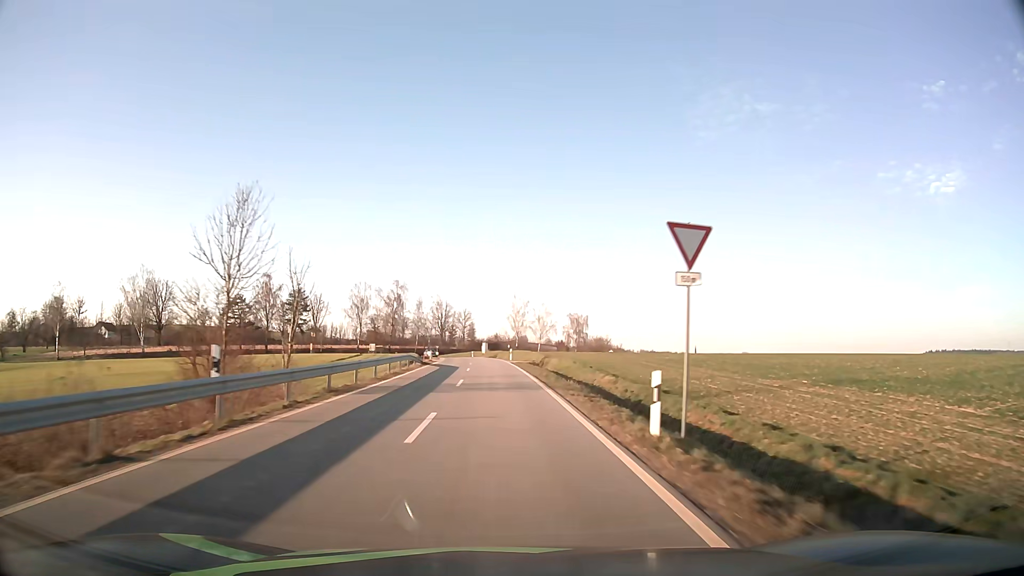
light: Day
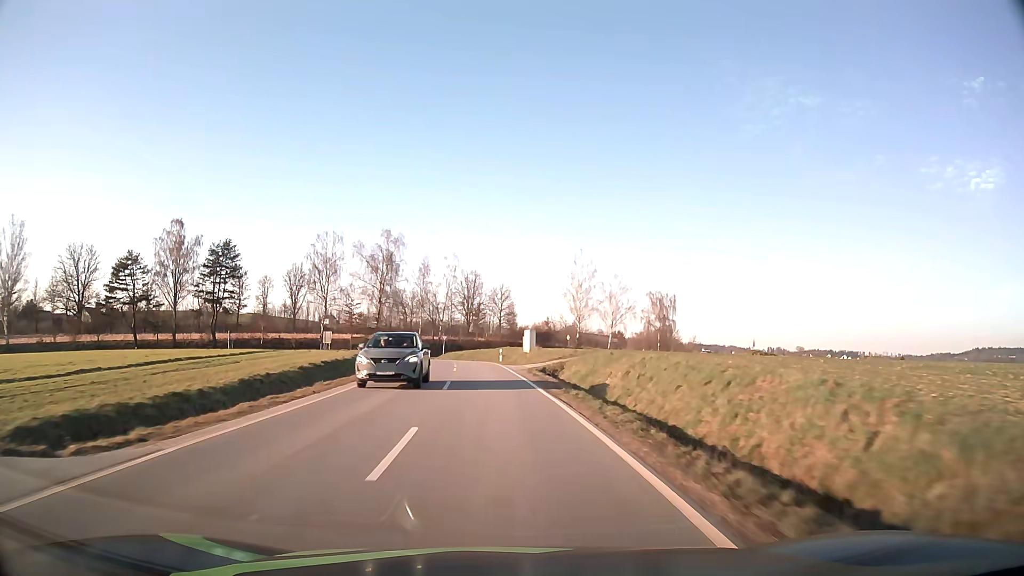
(-1.7, +63.1) m; -4°
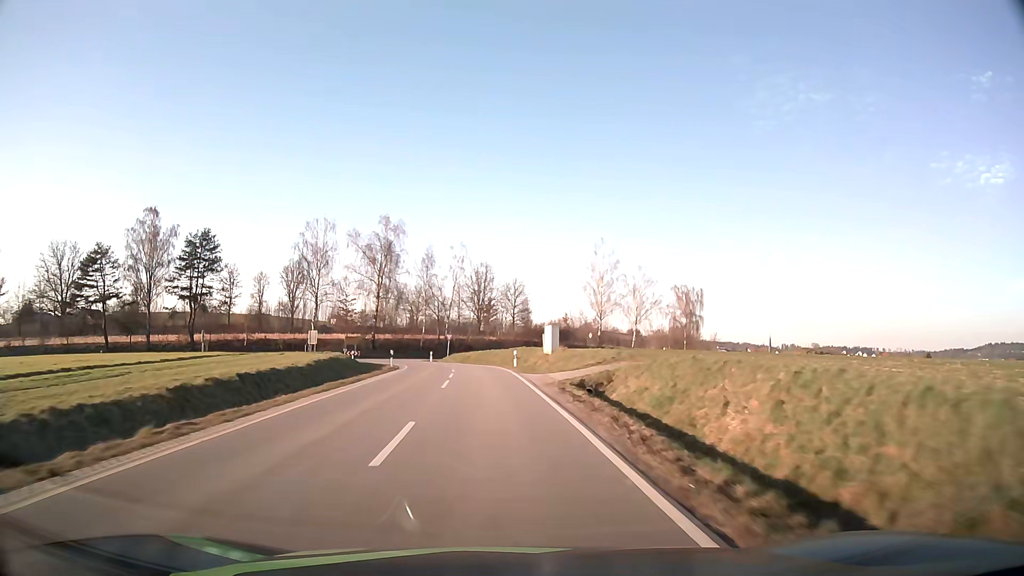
(-0.1, +11.3) m; -1°
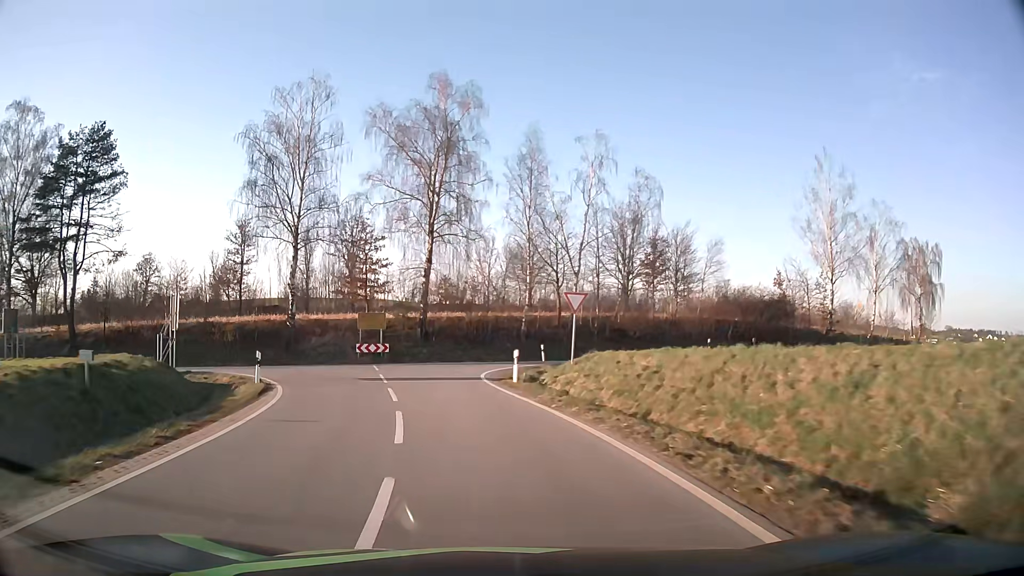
(-3.3, +46.1) m; -11°
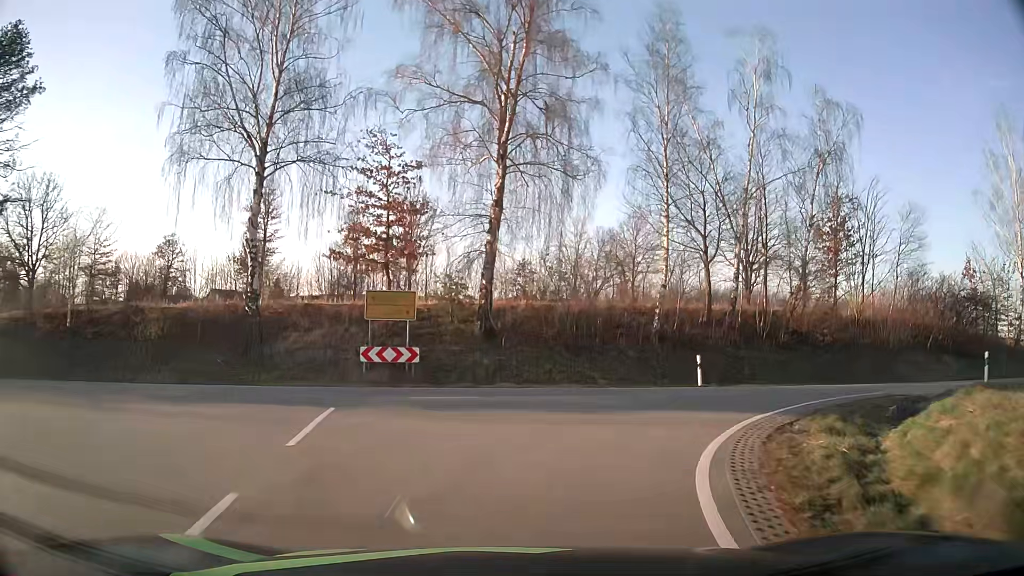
(-1.6, +18.4) m; -8°
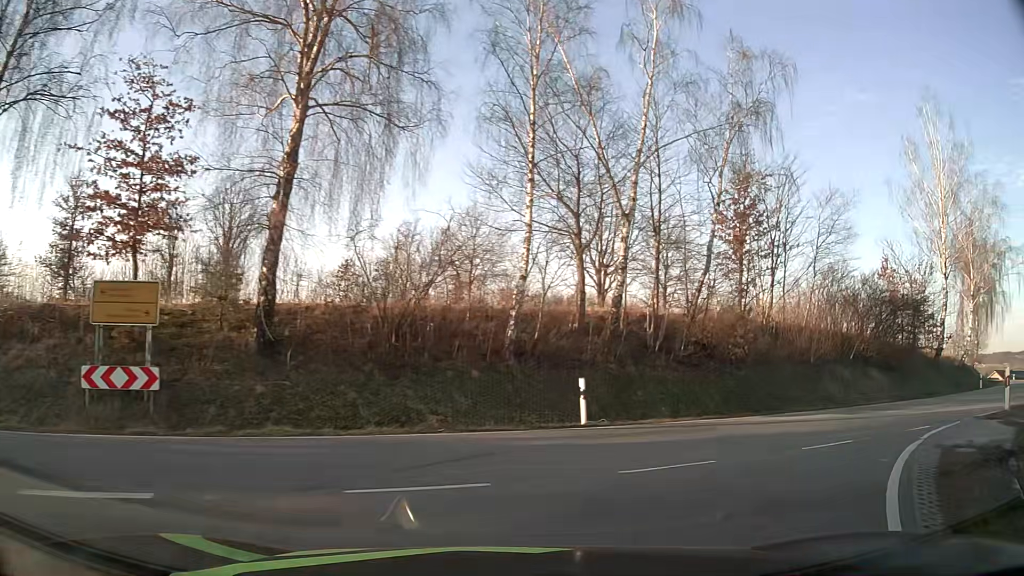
(+0.7, +7.9) m; +13°
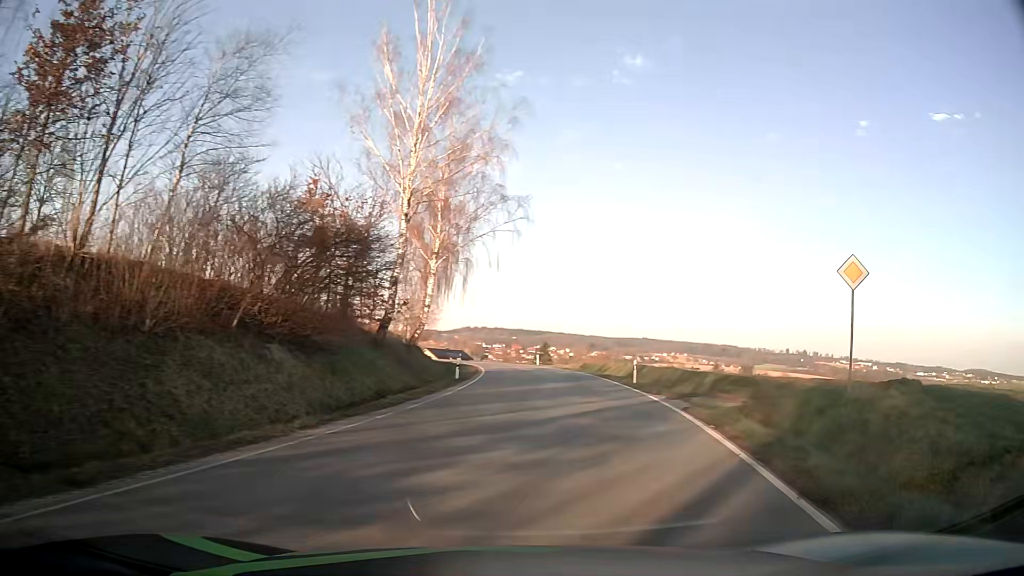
(+6.6, +13.4) m; +51°
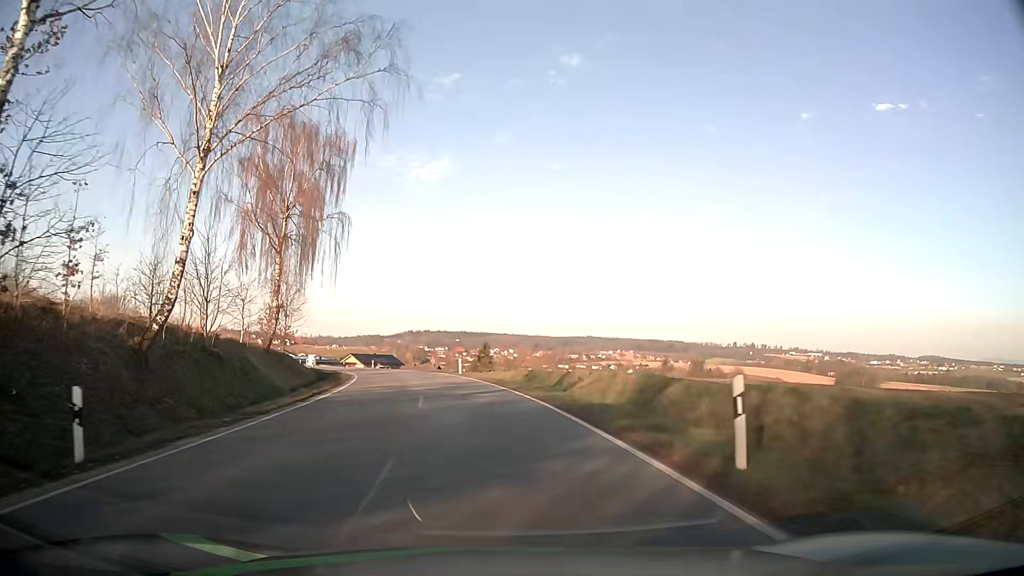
(+3.1, +23.1) m; +6°
(0, +10) (-1, +20) (-2, +30) (-4, +40) (-6, +49) (-9, +59) (-12, +69) (-16, +78) (-20, +87) (-24, +96) m
